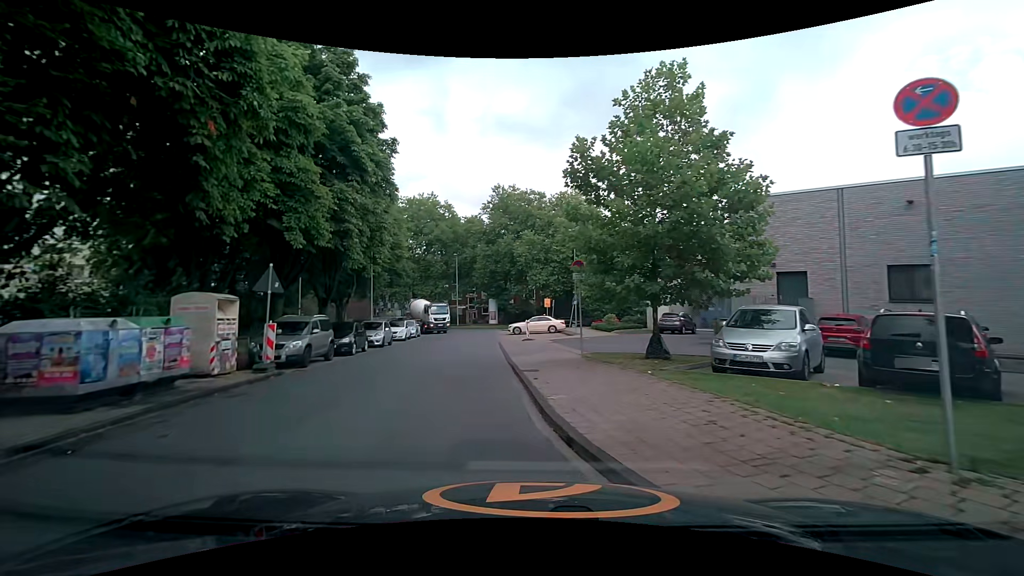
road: residential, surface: asphalt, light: Day
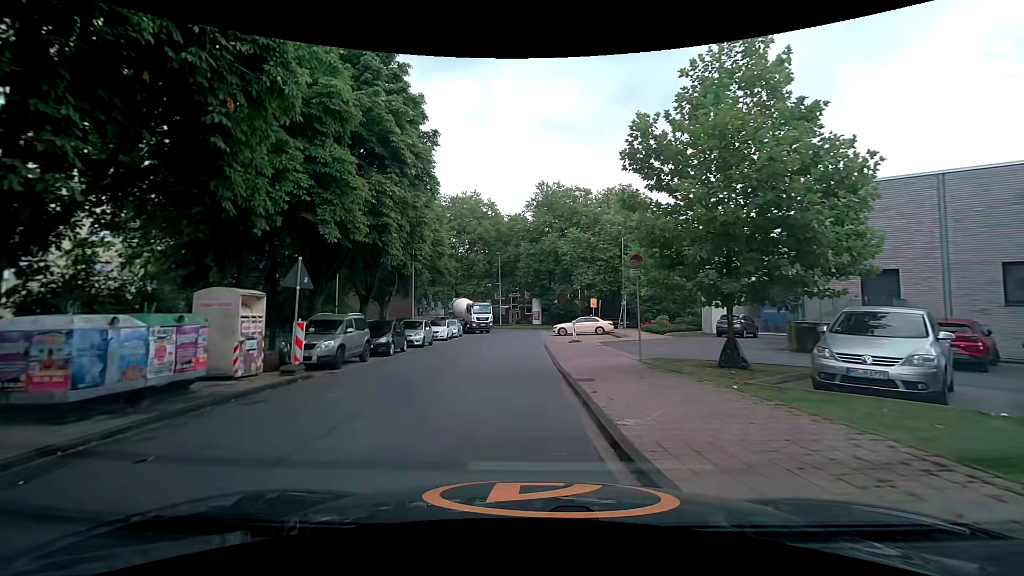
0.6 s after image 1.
(-0.1, +1.6) m; -6°
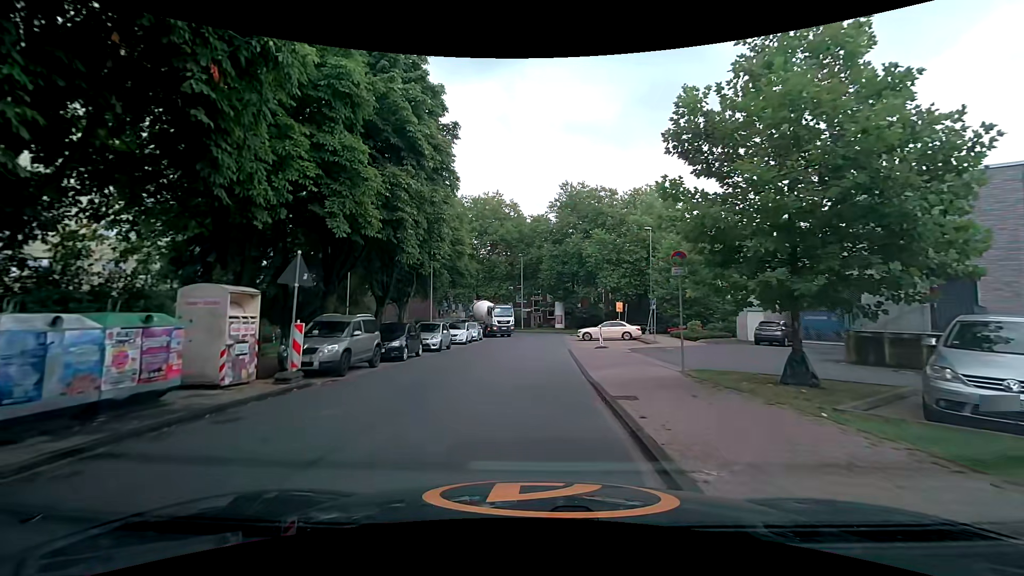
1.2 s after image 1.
(0.0, +1.7) m; -1°
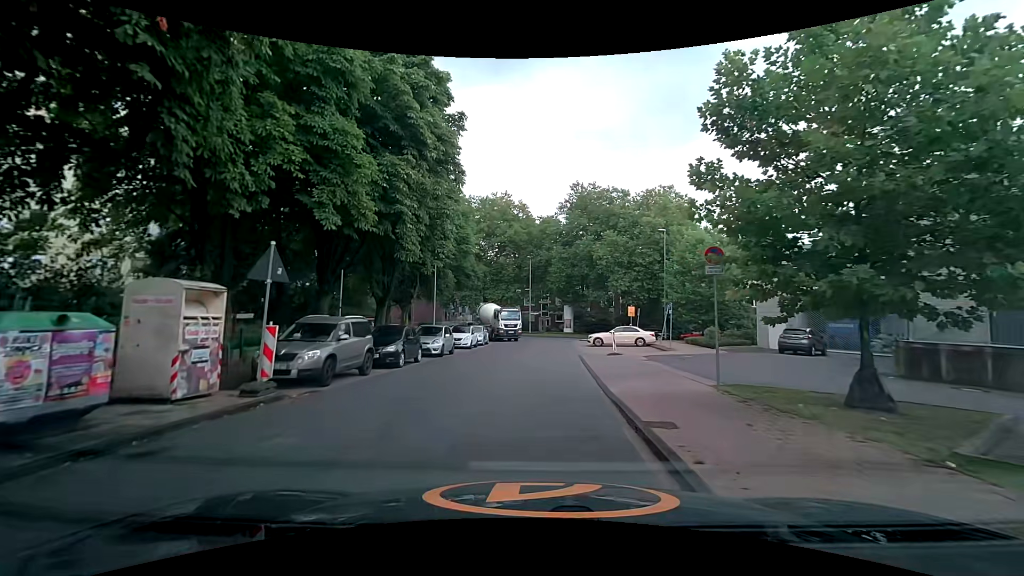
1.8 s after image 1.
(0.0, +1.8) m; 0°
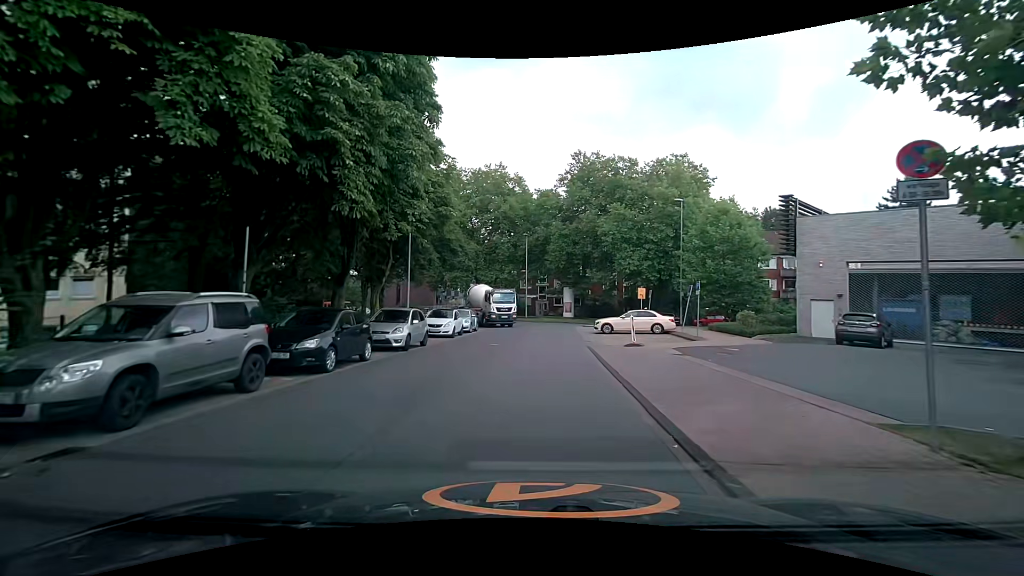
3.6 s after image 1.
(-0.1, +6.0) m; 0°
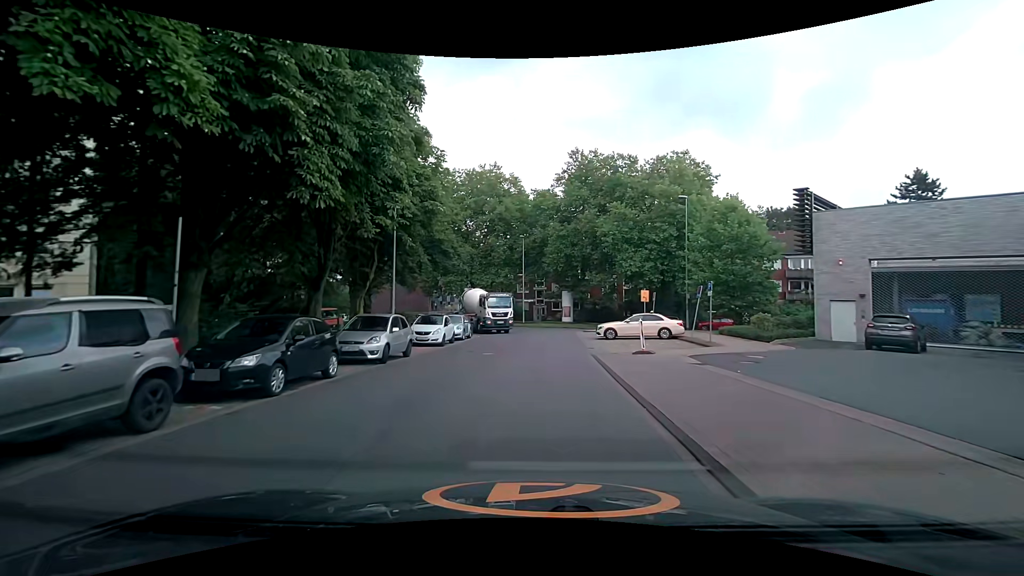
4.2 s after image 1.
(0.0, +2.3) m; -1°
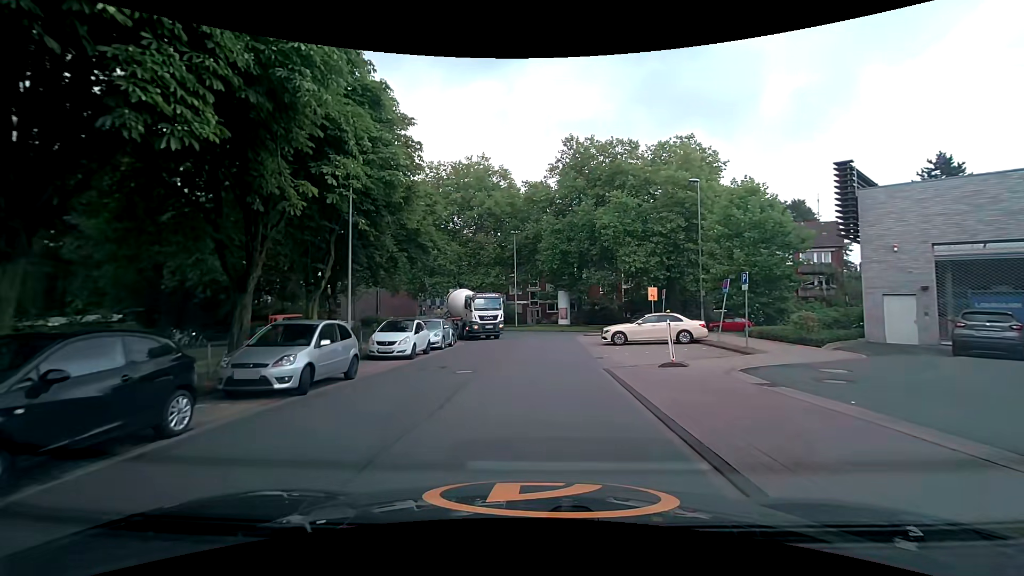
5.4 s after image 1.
(0.0, +4.8) m; 0°
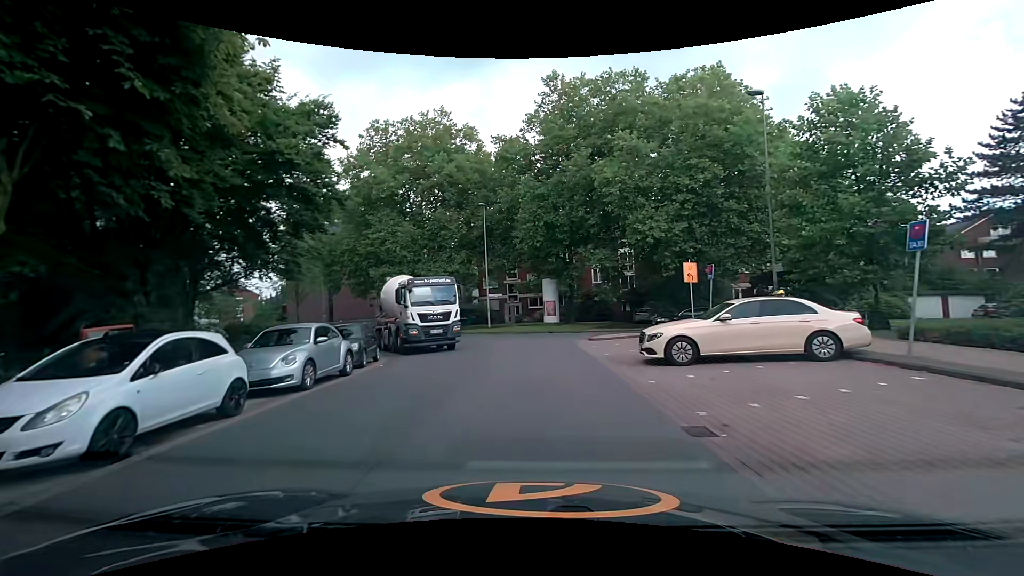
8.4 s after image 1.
(+0.4, +12.6) m; +3°
